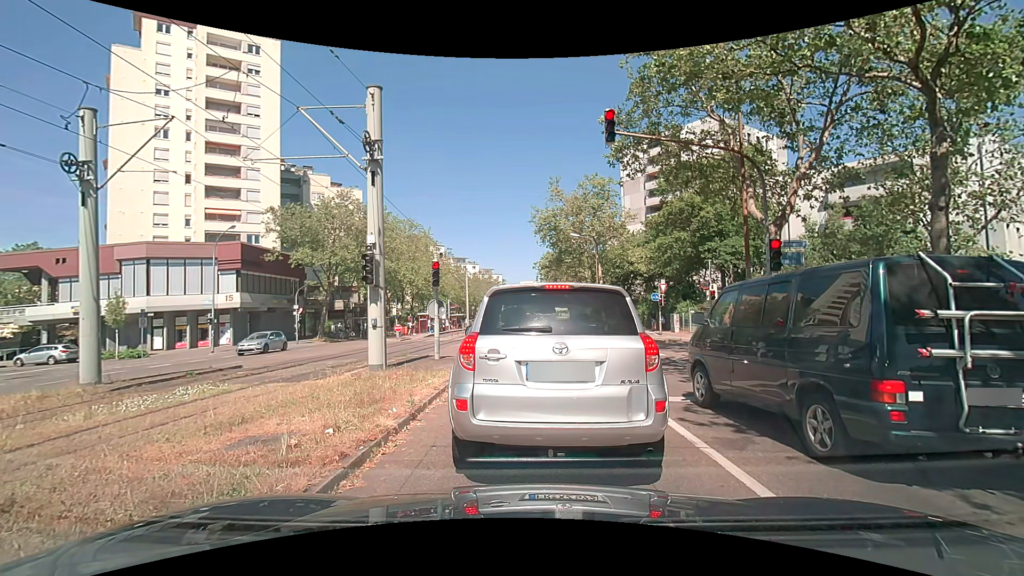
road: tertiary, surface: asphalt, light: Day
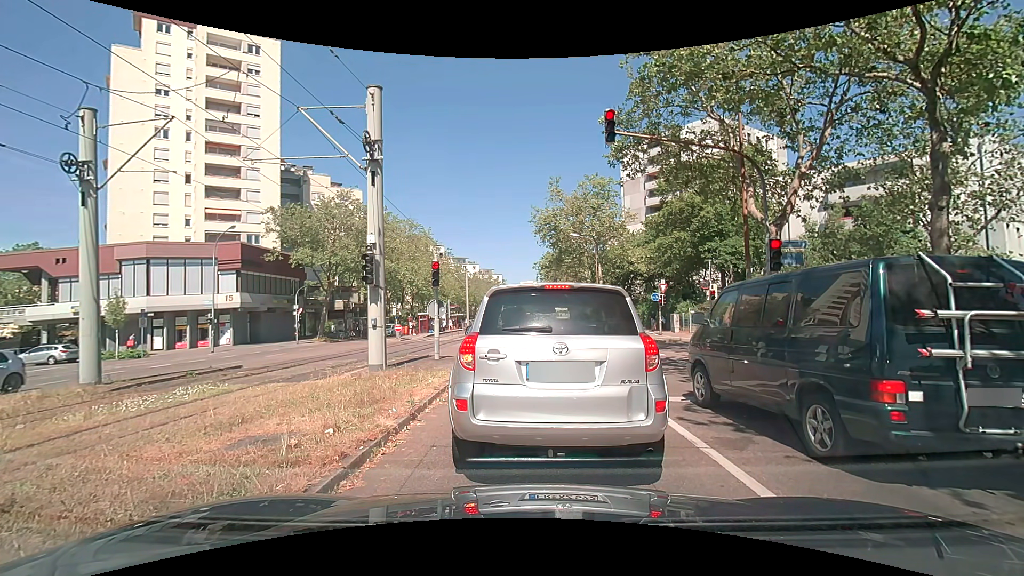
(0.0, 0.0) m; 0°
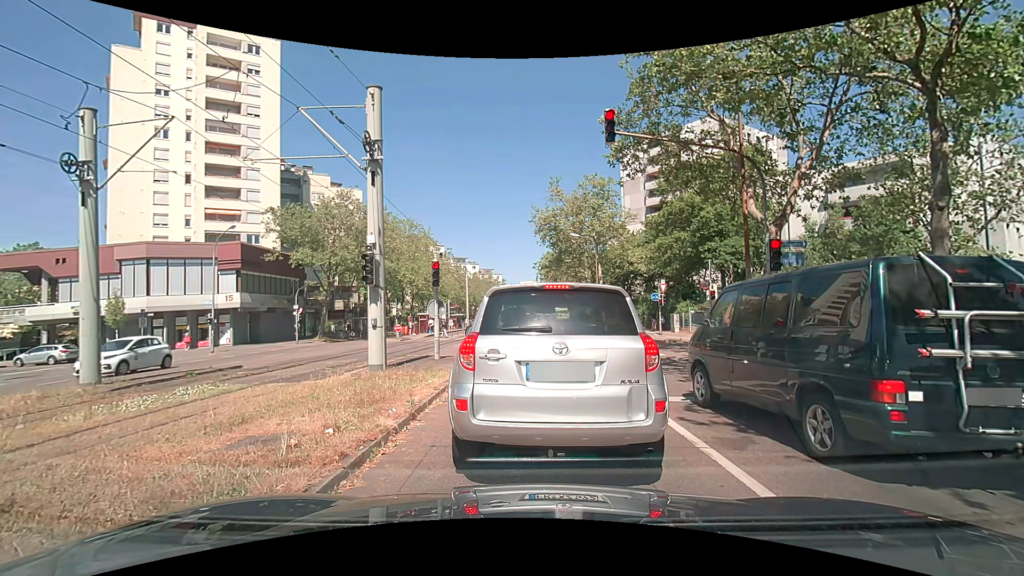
(0.0, 0.0) m; 0°
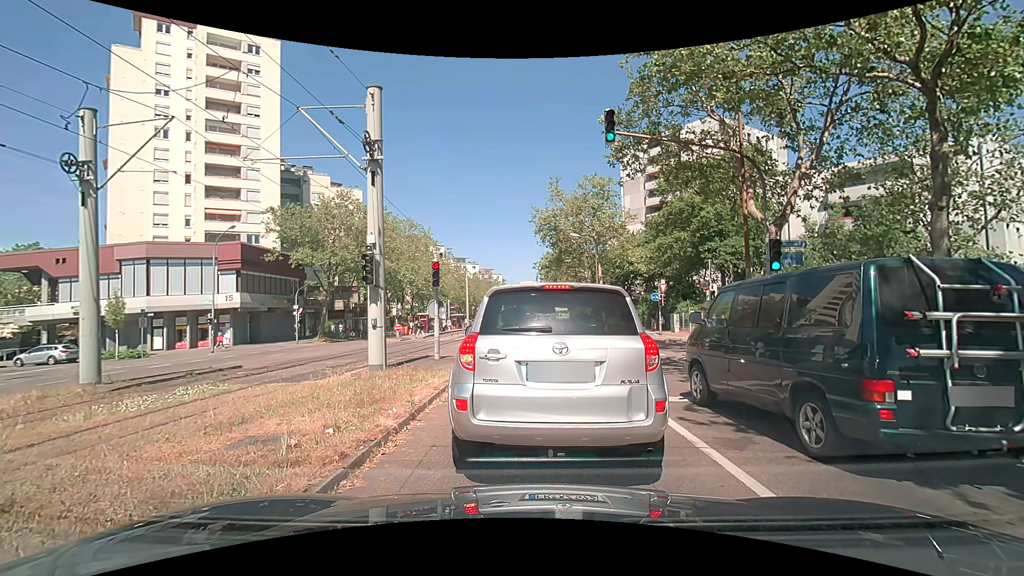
(0.0, 0.0) m; 0°
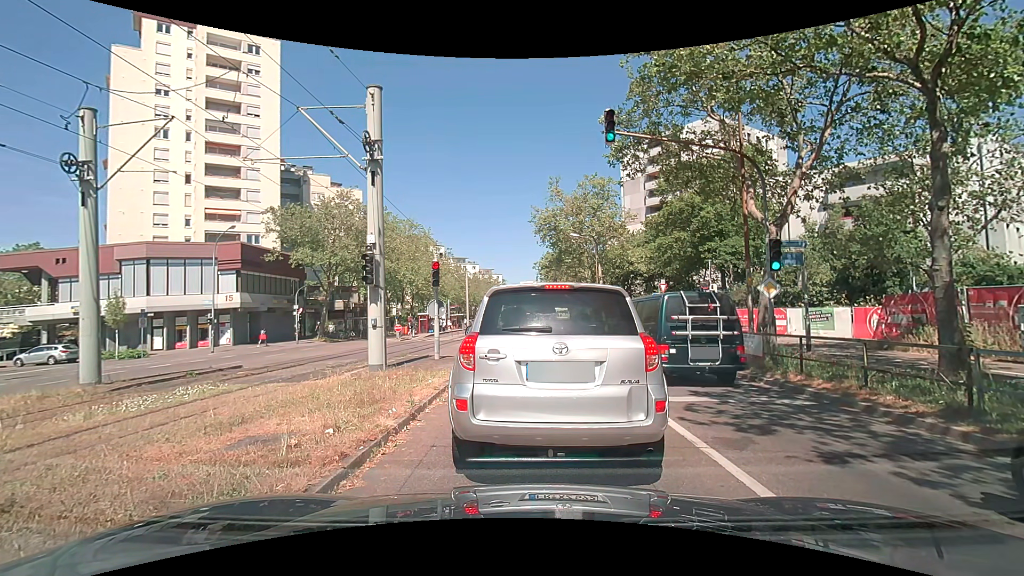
(0.0, 0.0) m; 0°
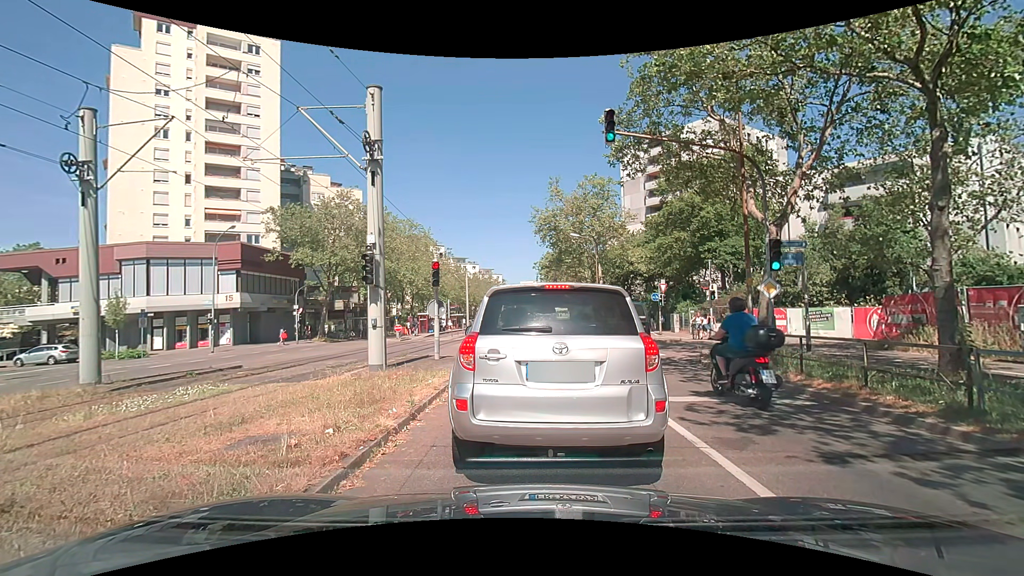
(0.0, 0.0) m; 0°
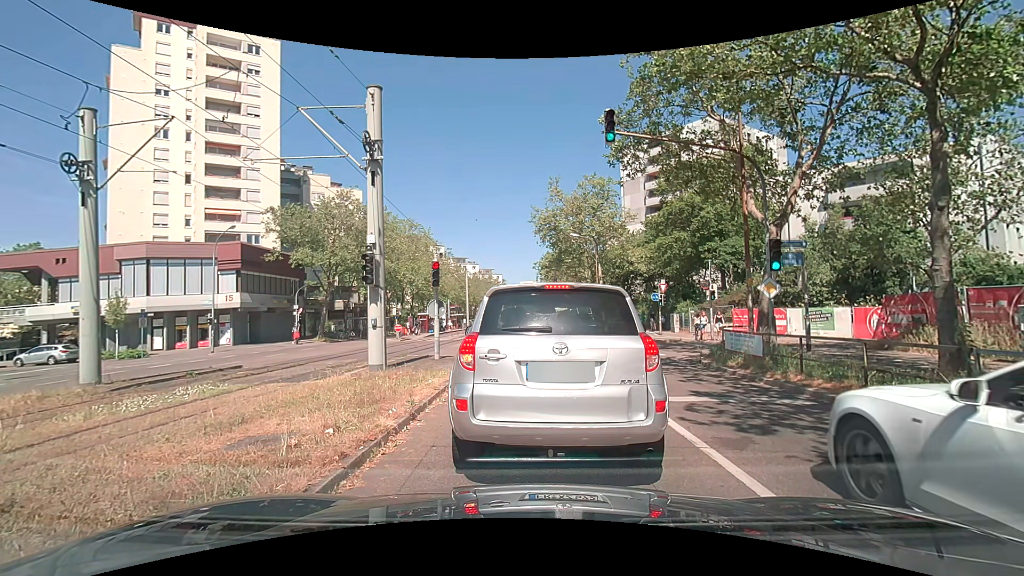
(0.0, 0.0) m; 0°
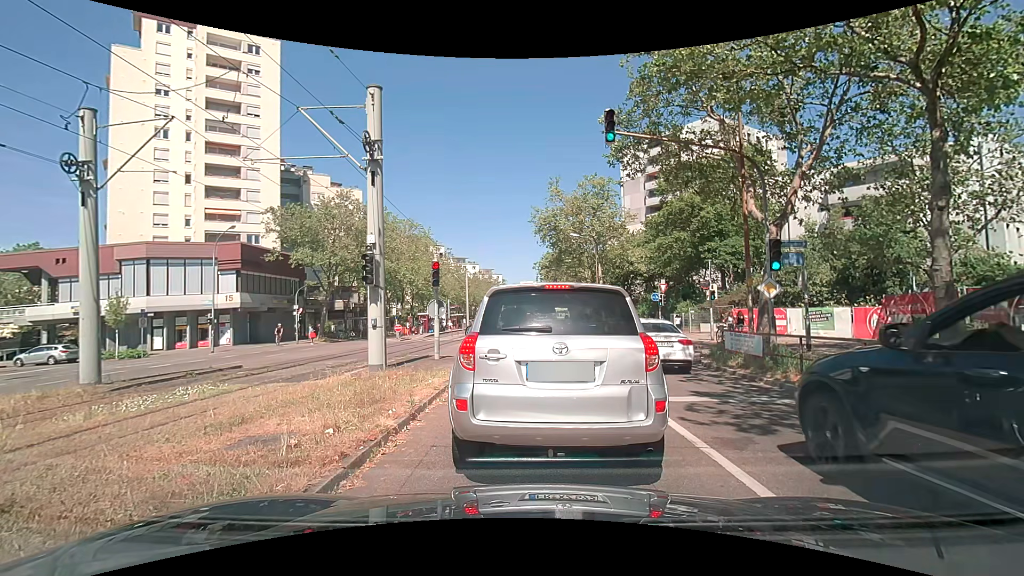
(0.0, 0.0) m; 0°
